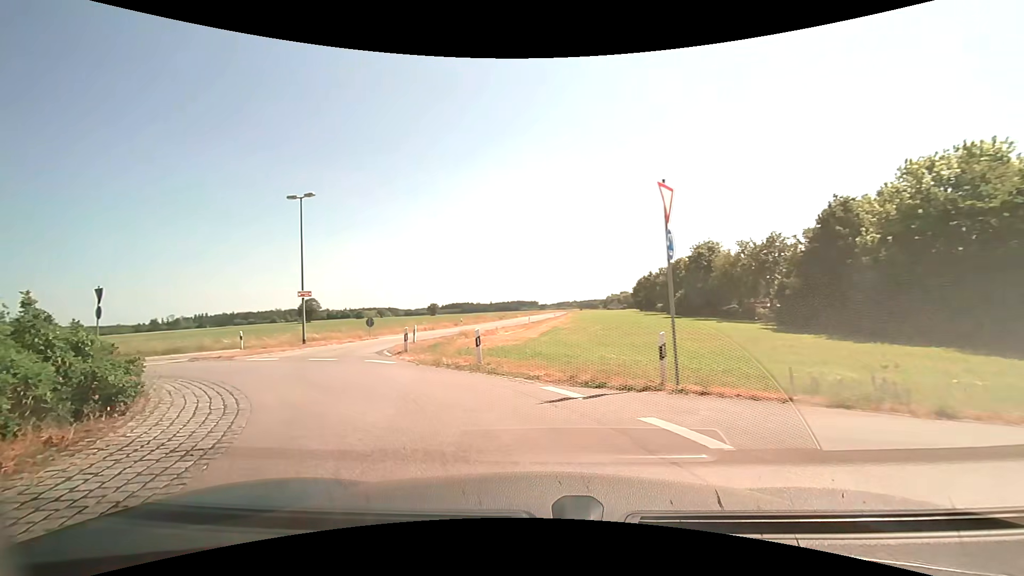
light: Day
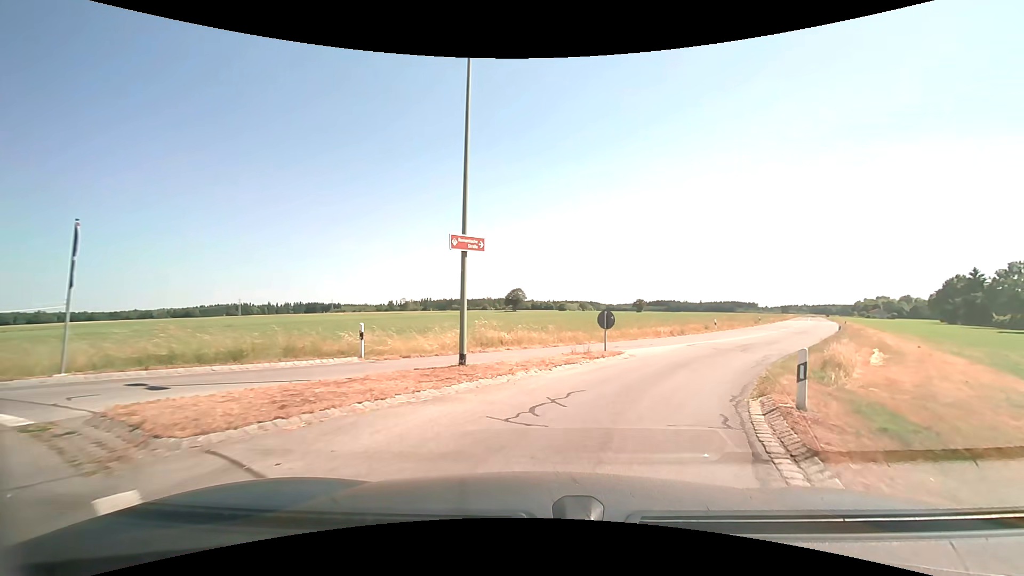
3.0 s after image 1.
(-6.0, +17.0) m; -22°
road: tertiary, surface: asphalt
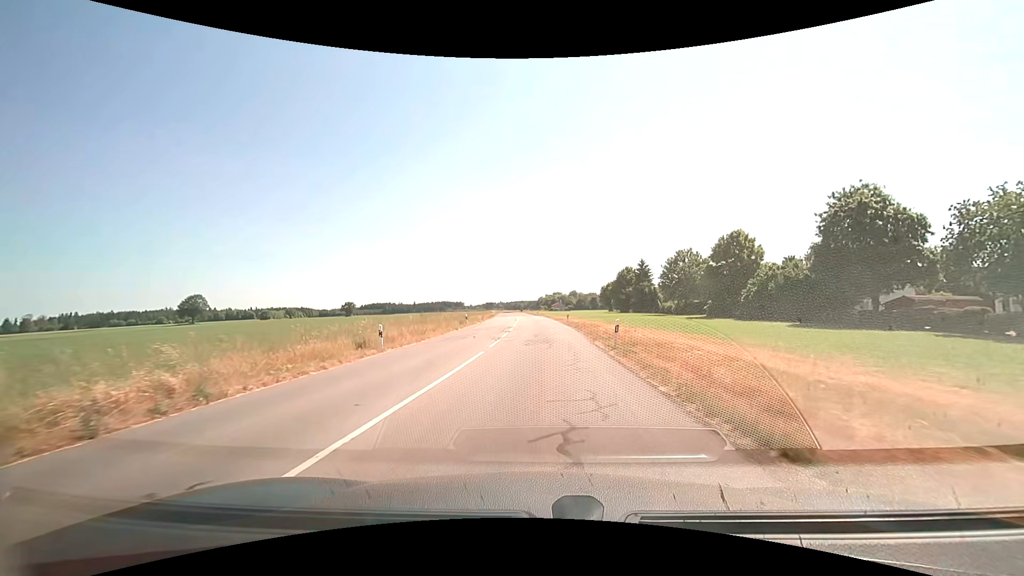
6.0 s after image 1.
(+9.5, +25.4) m; +31°
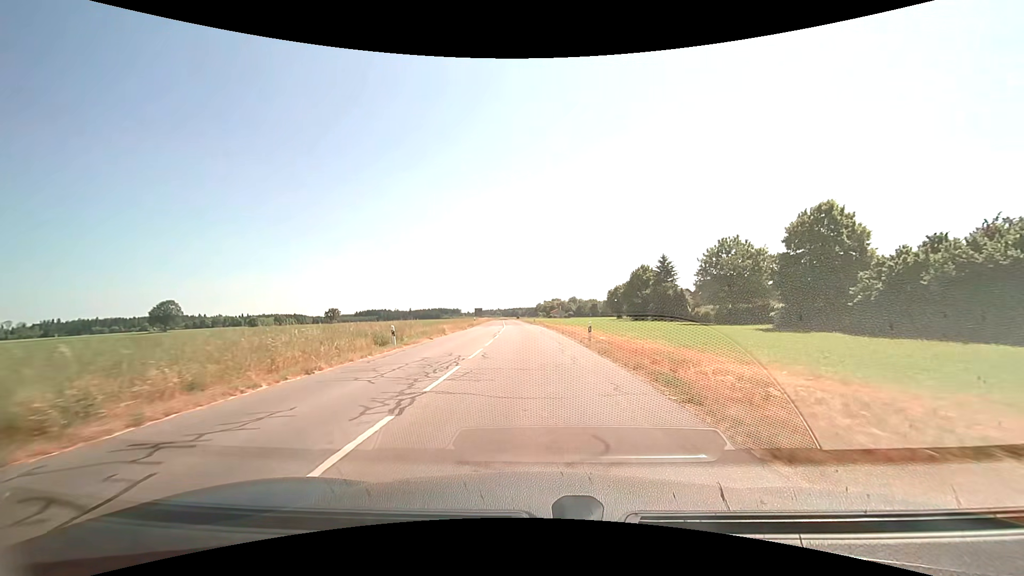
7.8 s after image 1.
(+0.2, +22.0) m; 0°
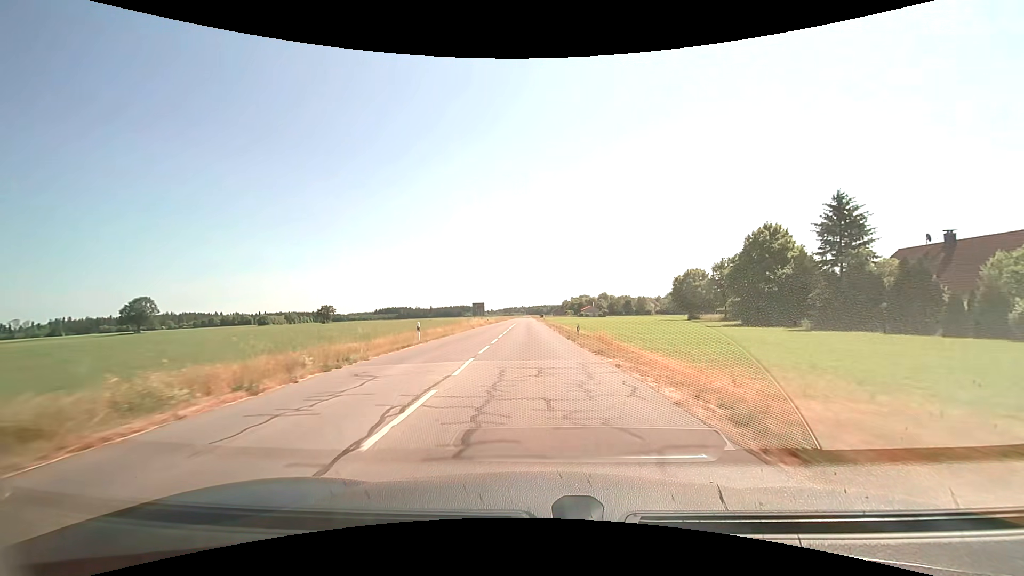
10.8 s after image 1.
(-1.2, +46.4) m; -3°
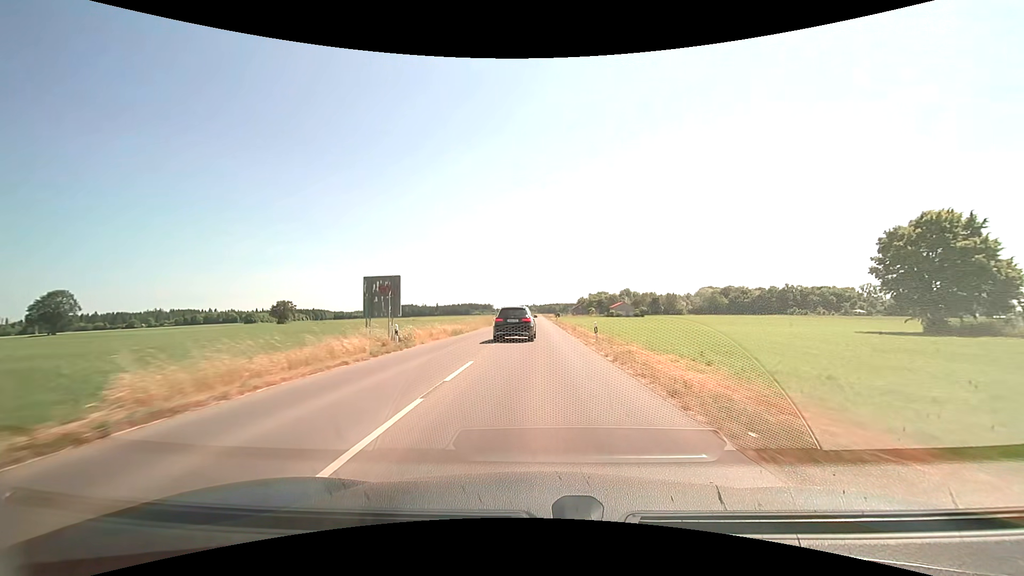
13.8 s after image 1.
(-0.9, +56.3) m; -1°
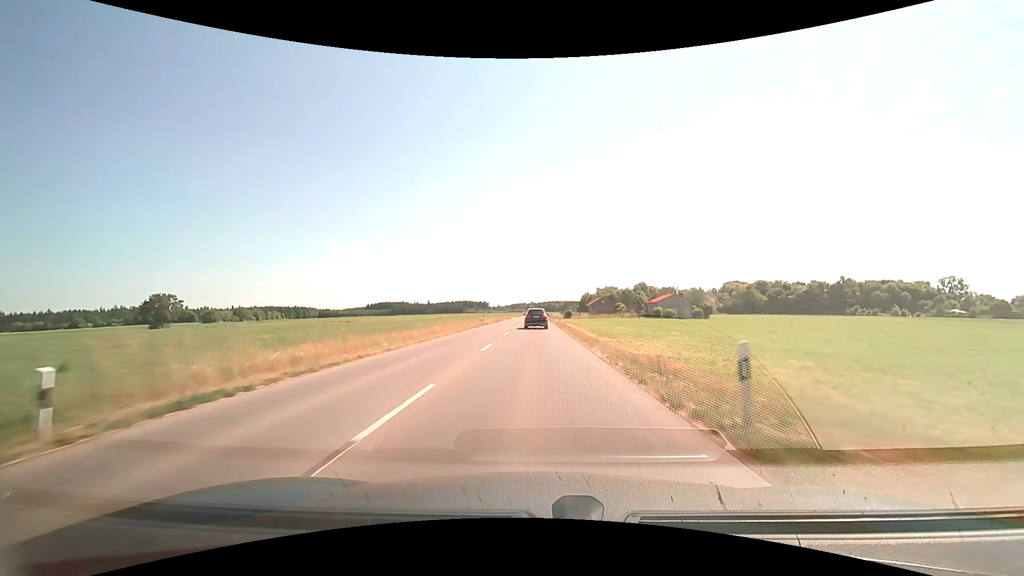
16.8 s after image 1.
(+0.3, +65.1) m; 0°
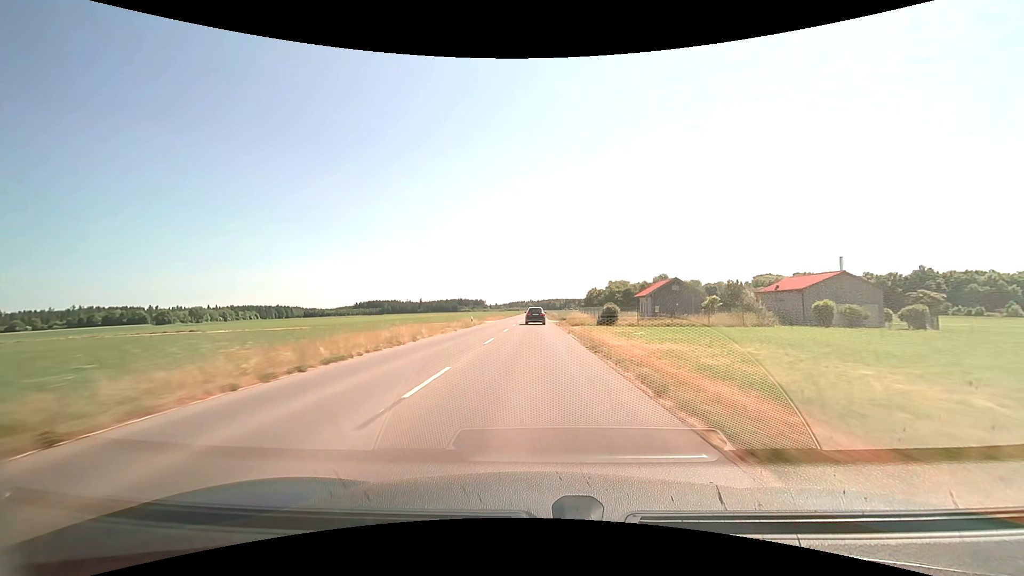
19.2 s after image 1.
(0.0, +58.2) m; 0°
(0, +10) (0, +20) (0, +30) (0, +40) (0, +50) (0, +60) (0, +70) (0, +80) (0, +90) (0, +100) m
